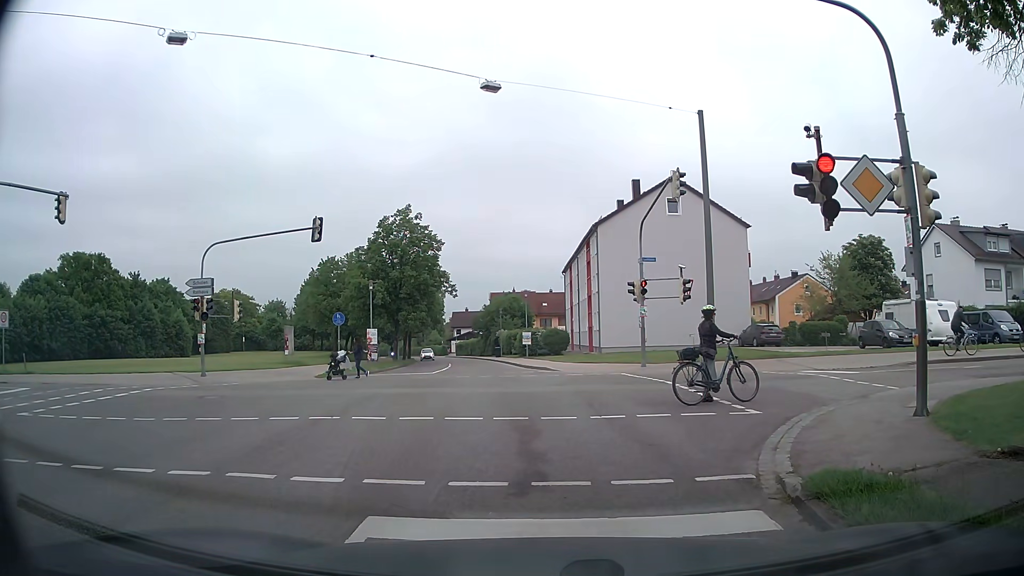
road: tertiary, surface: asphalt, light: Day
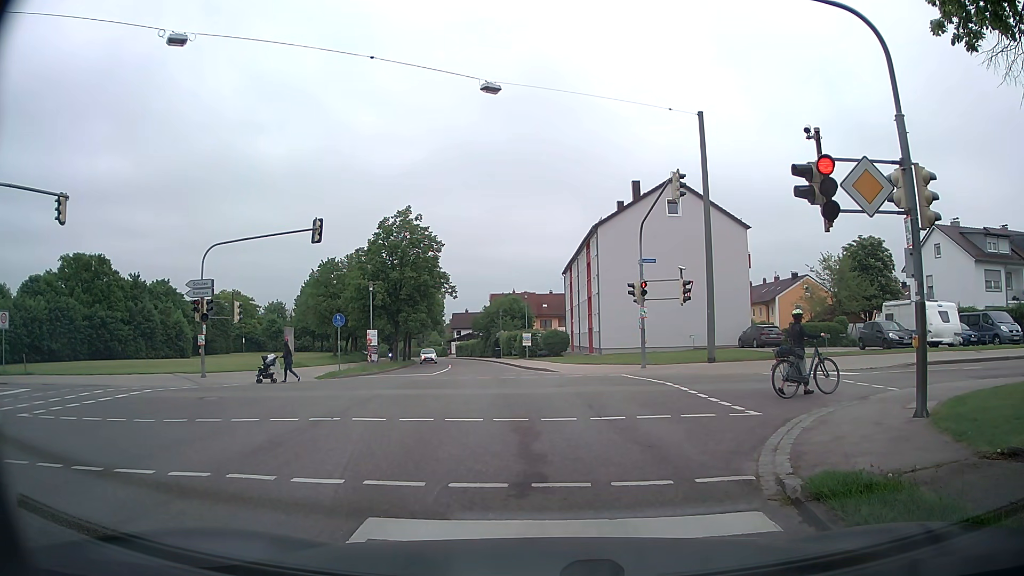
(0.0, +0.1) m; 0°
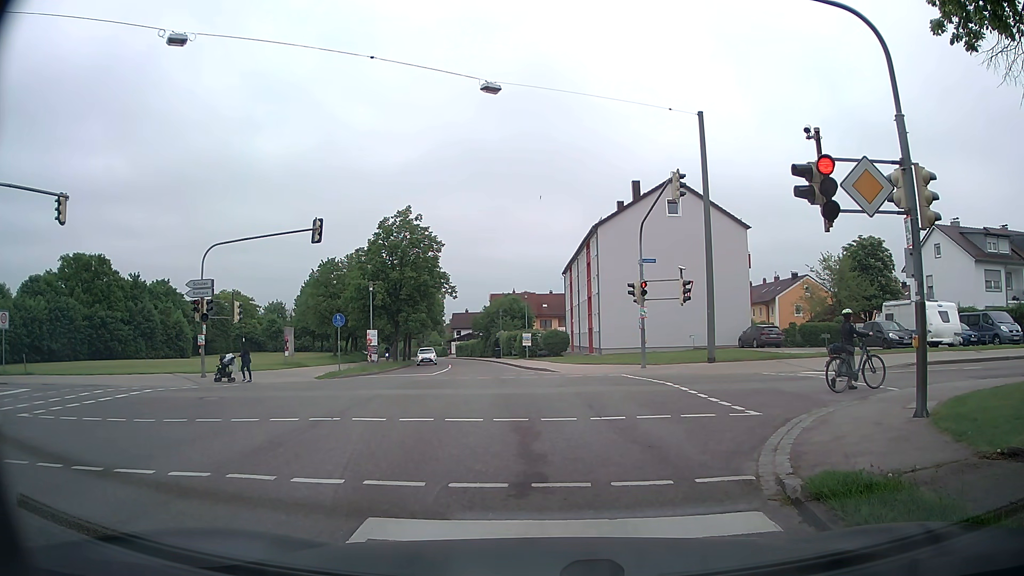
(0.0, 0.0) m; 0°
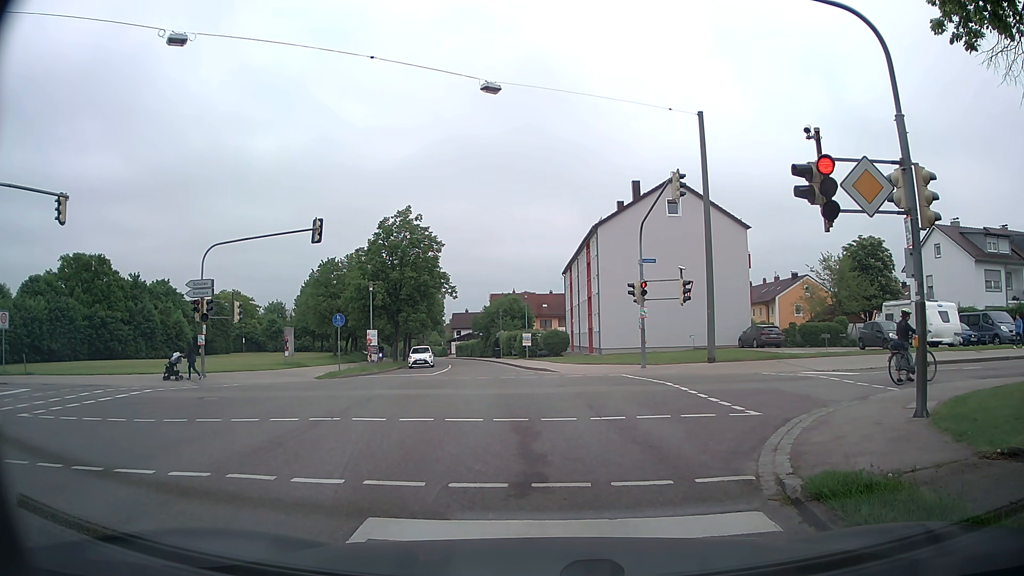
(0.0, 0.0) m; 0°
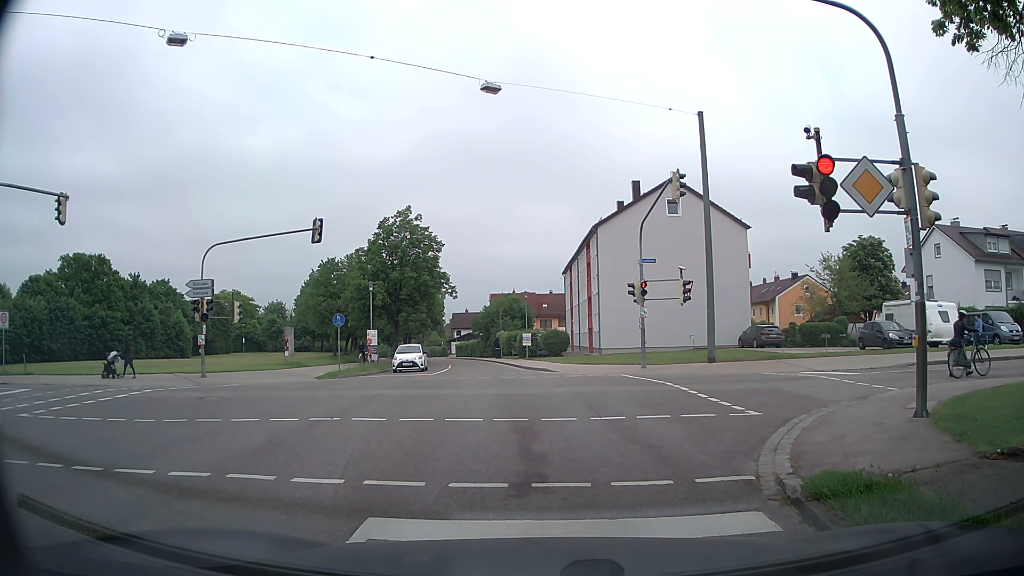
(0.0, 0.0) m; 0°
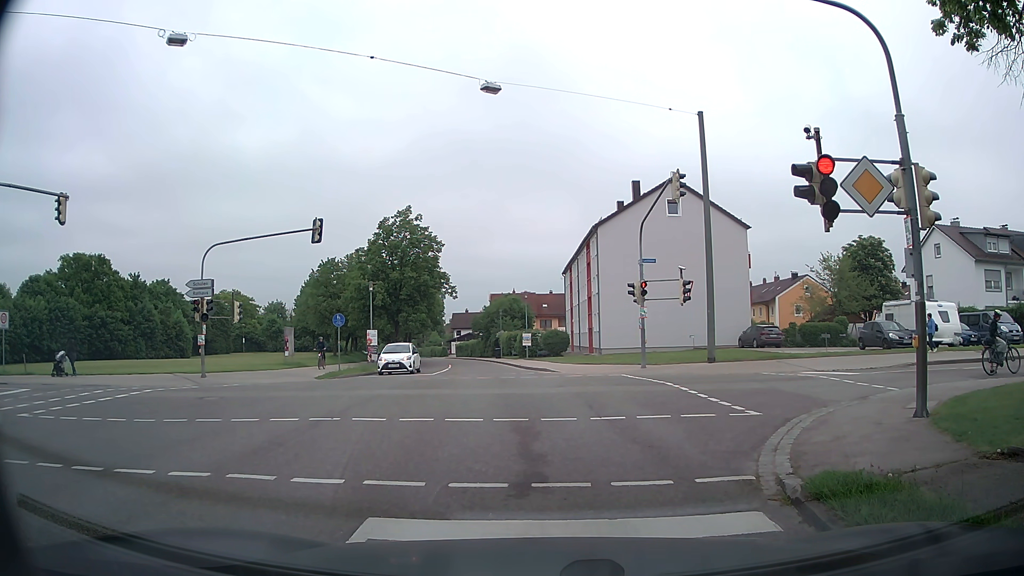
(0.0, 0.0) m; 0°
(-1, +10) (-2, +20) (-4, +30) (-5, +40) (-7, +49) (-9, +59) (-11, +69) (-13, +79) (-15, +89) (-18, +98) m
